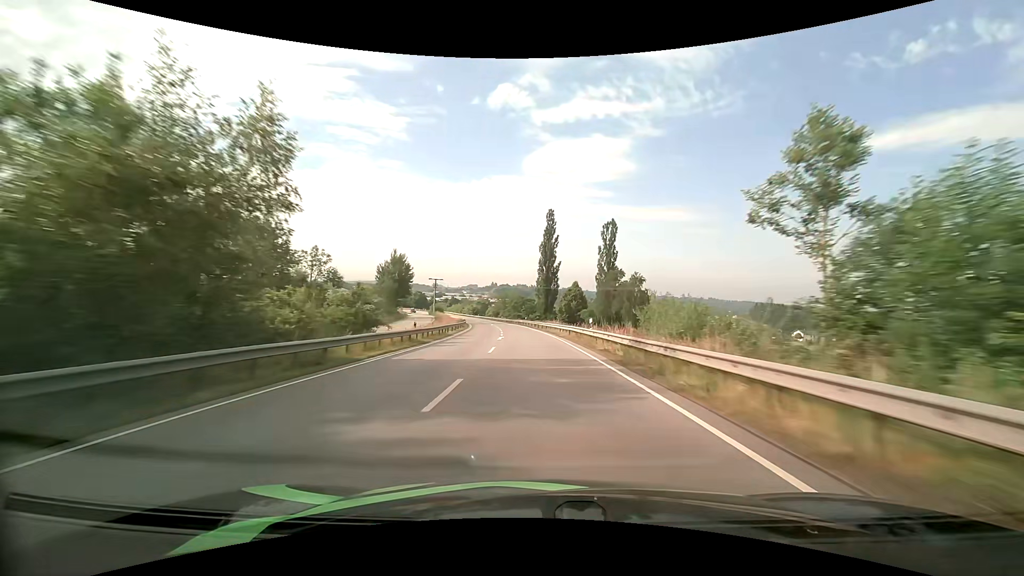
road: primary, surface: asphalt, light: Day
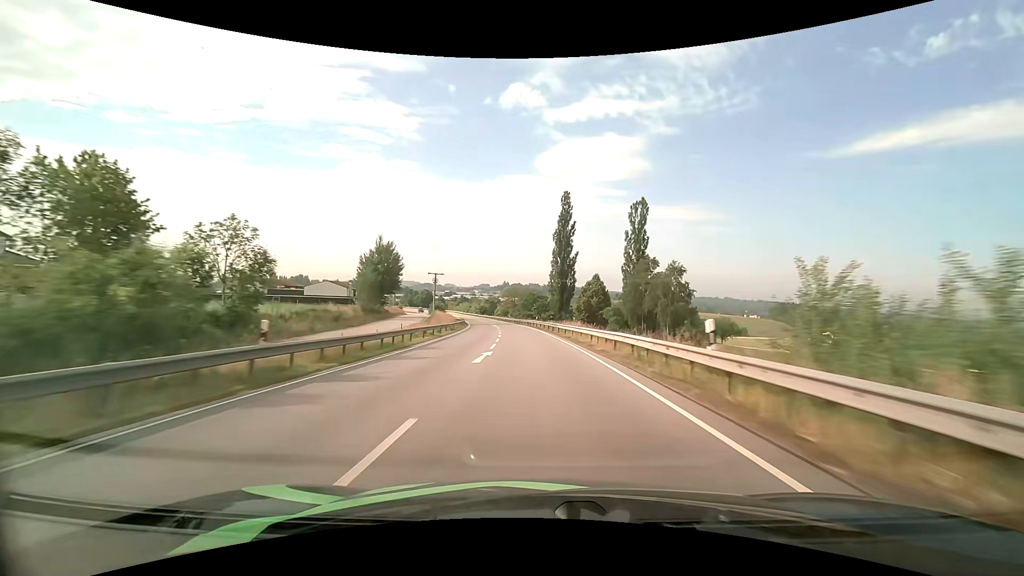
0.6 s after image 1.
(-0.2, +16.4) m; -1°
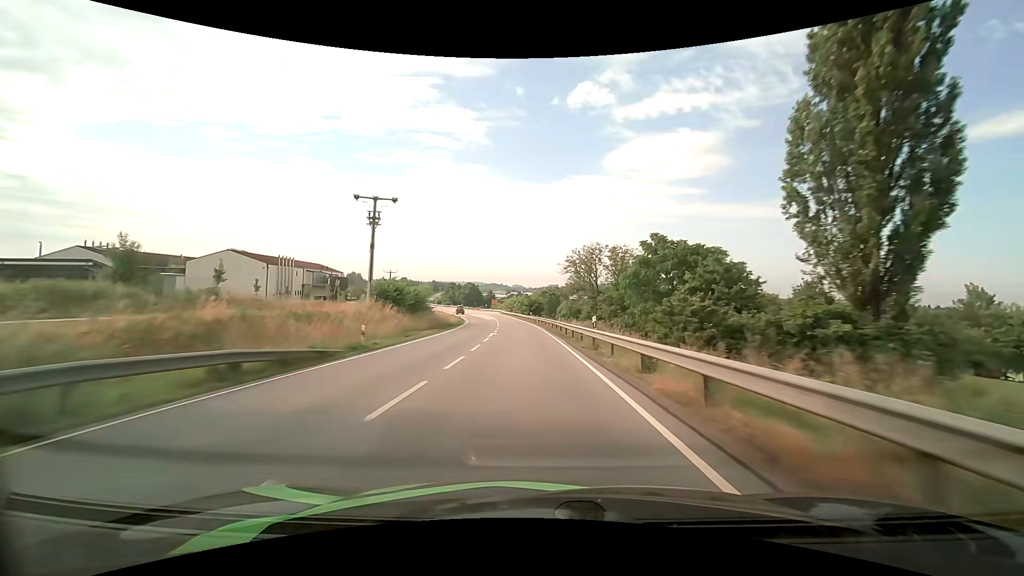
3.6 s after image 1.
(-5.3, +81.1) m; -8°
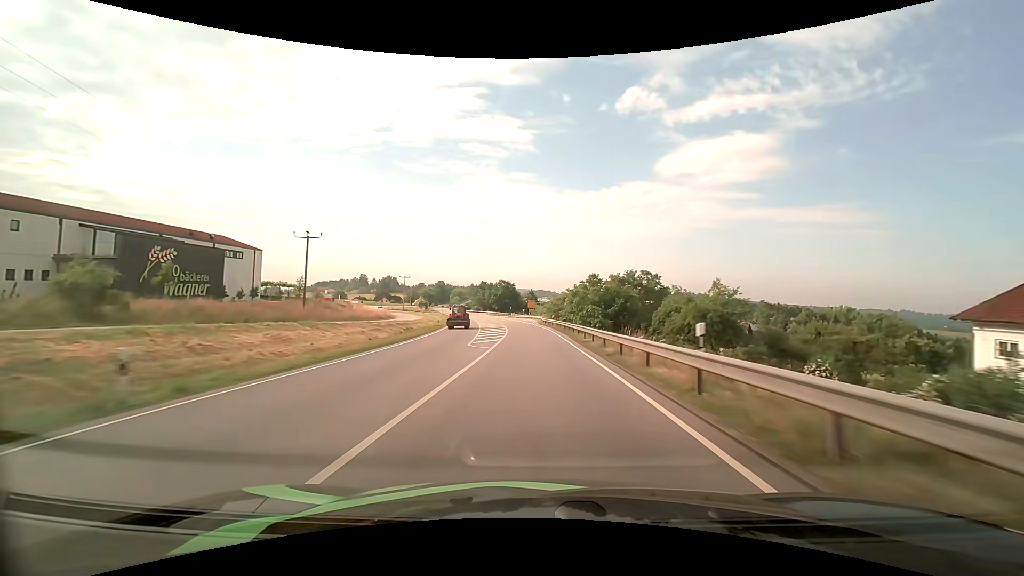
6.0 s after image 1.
(-3.1, +62.2) m; -6°
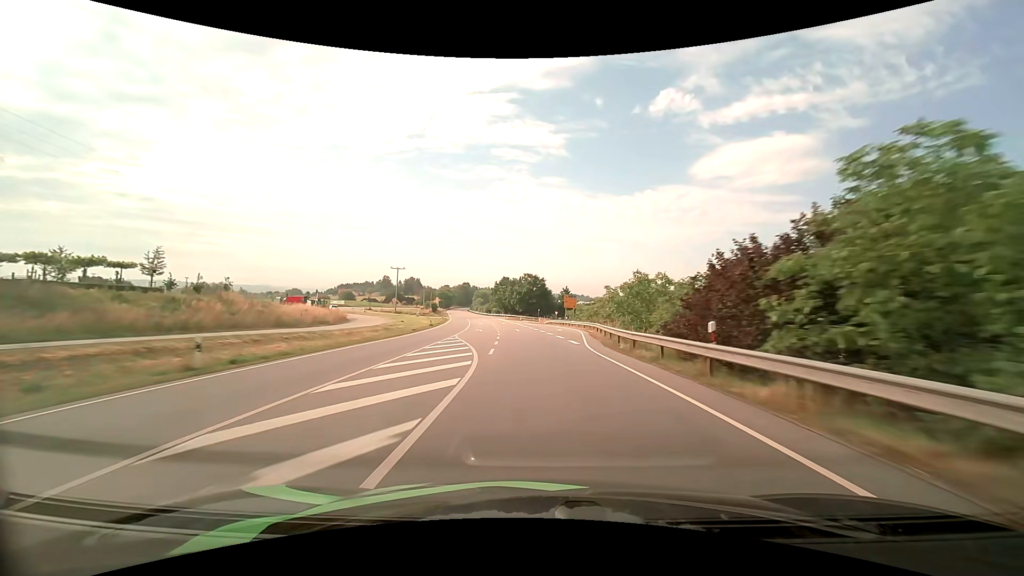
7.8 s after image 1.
(-1.4, +45.5) m; -4°
(0, +10) (0, +20) (-1, +30) (-1, +40) (-2, +50) (-3, +60) (-5, +70) (-6, +80) (-7, +90) (-9, +99) m
